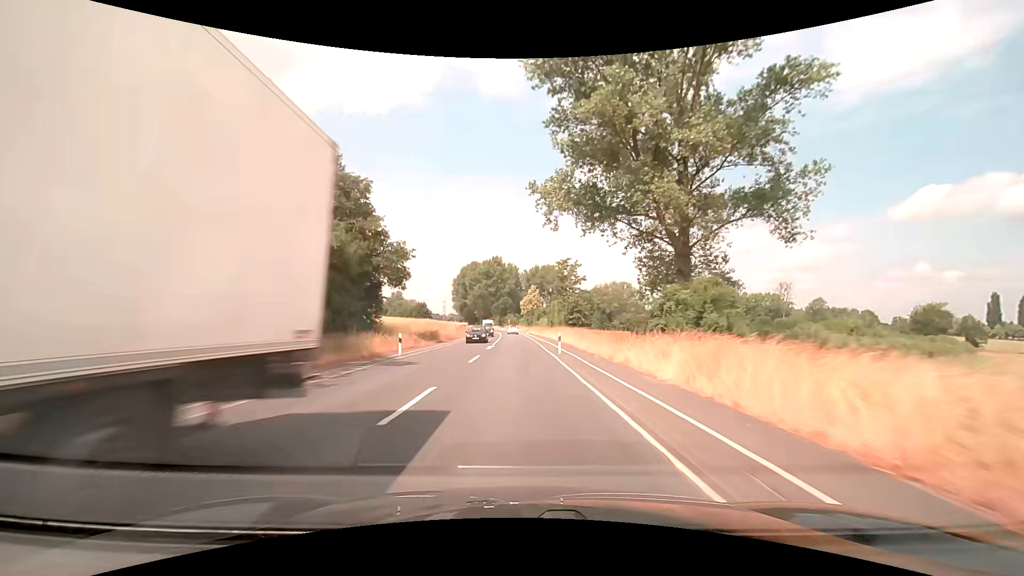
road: secondary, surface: asphalt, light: Day
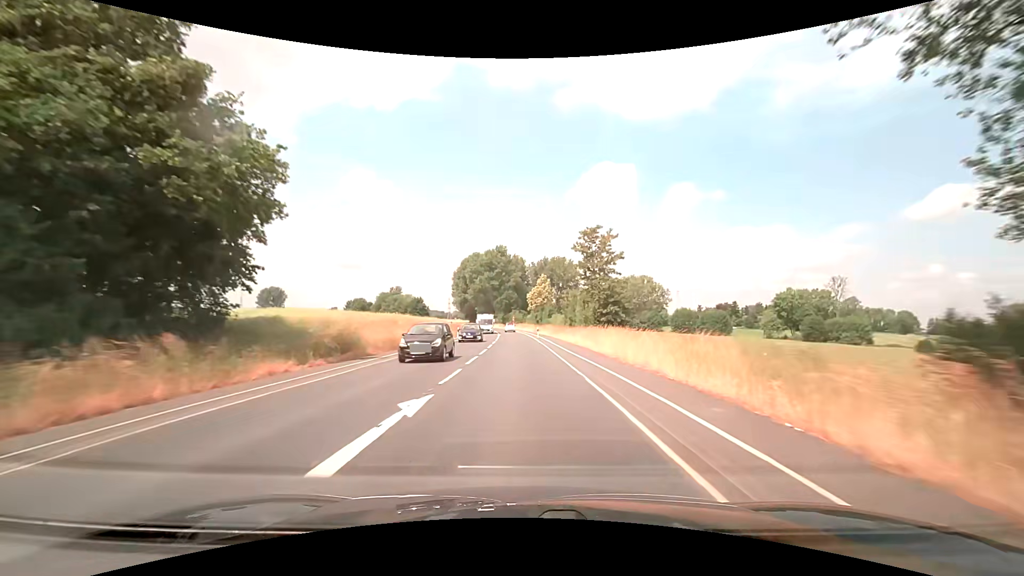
(-0.1, +25.7) m; -1°
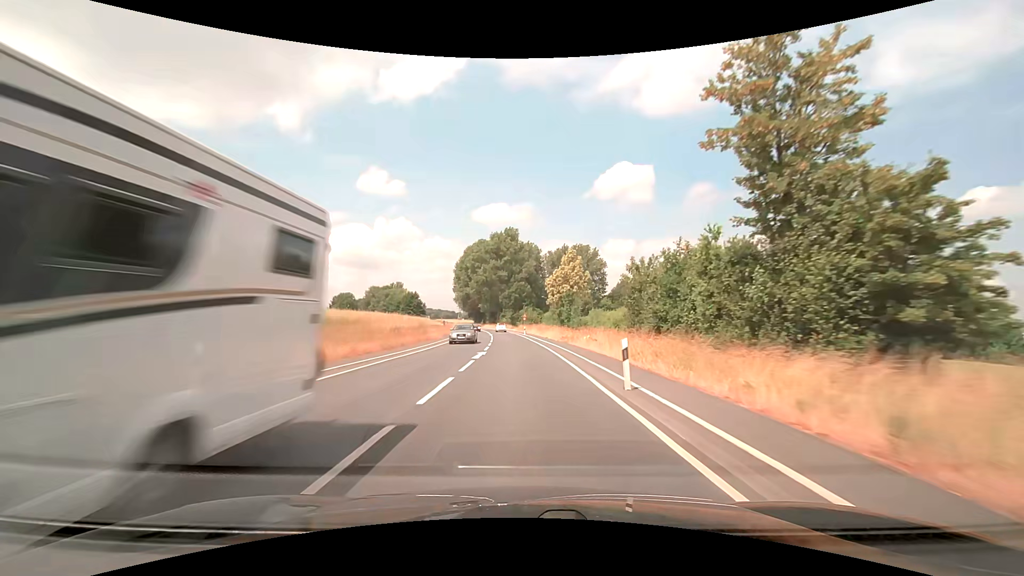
(-0.4, +38.5) m; -1°
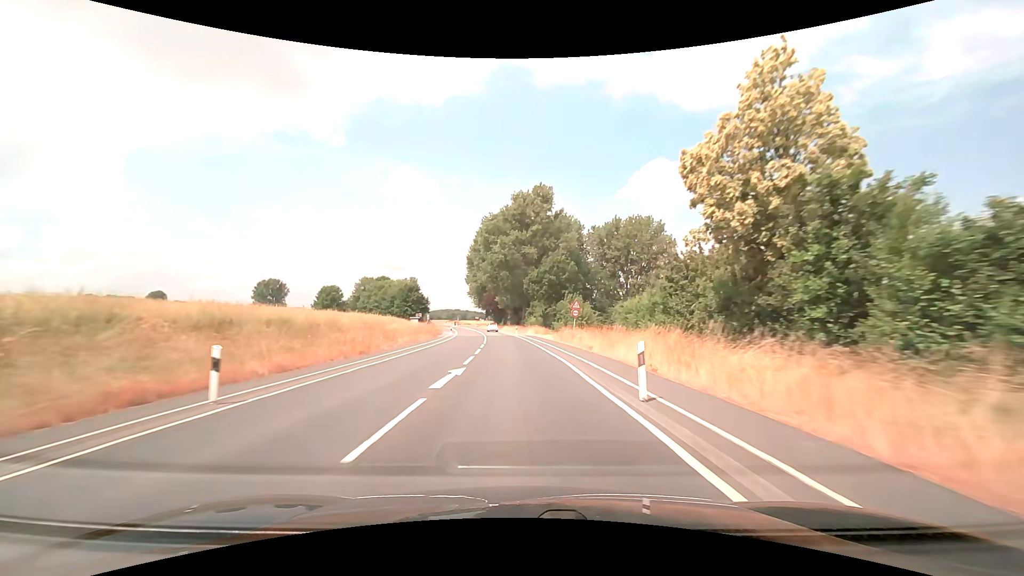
(-1.4, +51.3) m; -3°
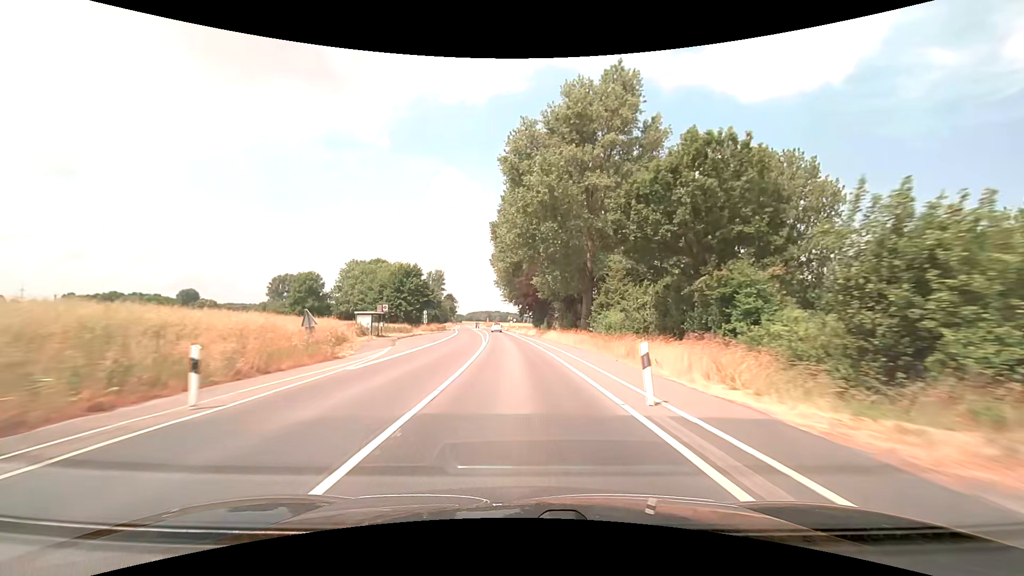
(-2.2, +51.2) m; -5°
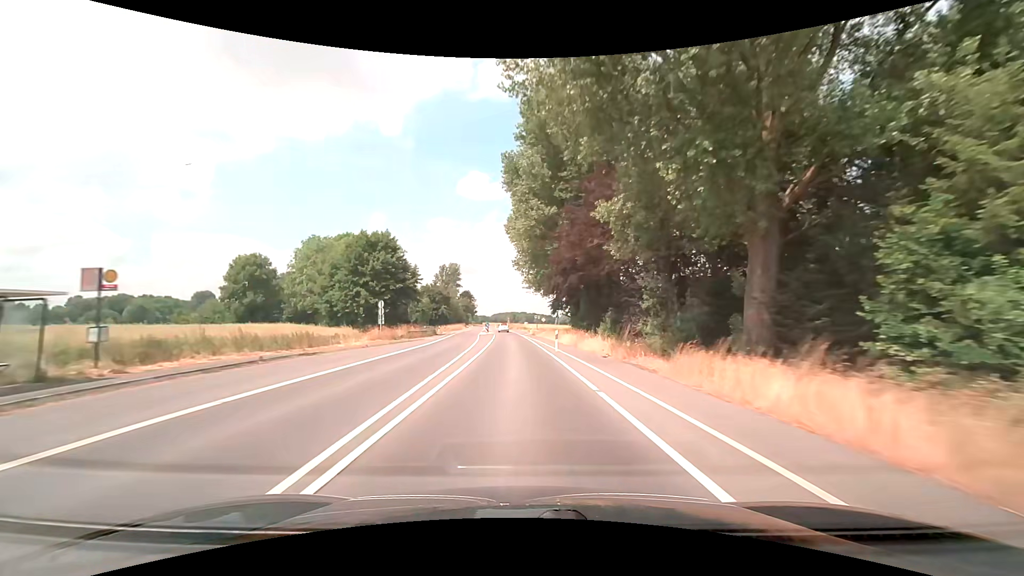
(-1.0, +38.5) m; -3°
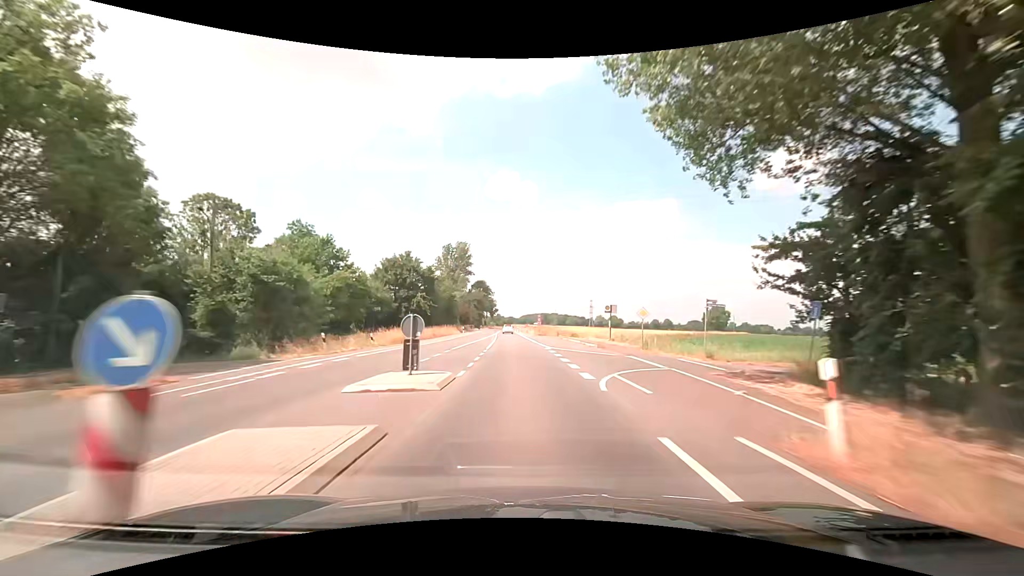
(-2.0, +64.1) m; -3°
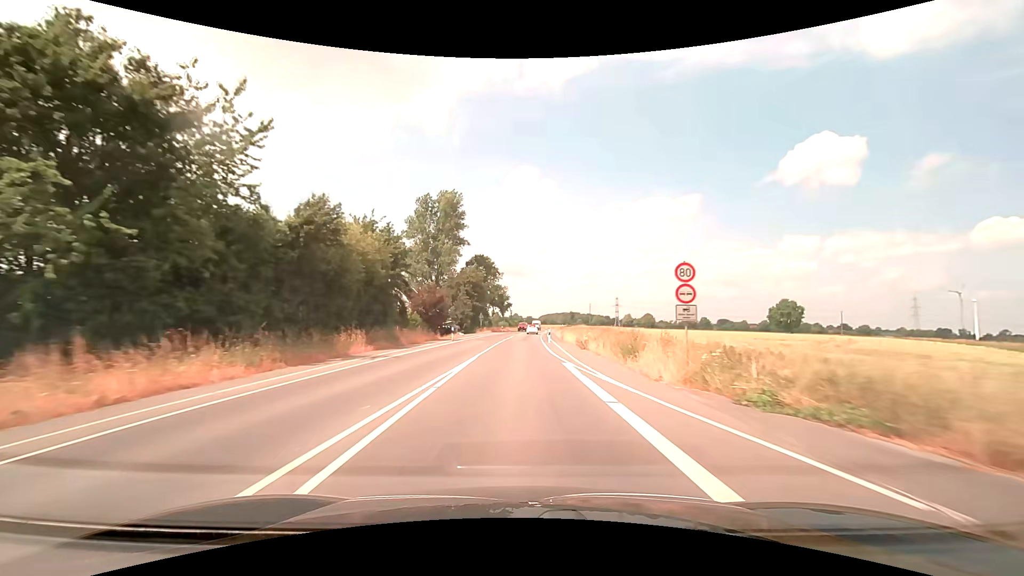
(-2.2, +64.1) m; -3°
(0, +10) (0, +20) (0, +30) (0, +40) (0, +50) (0, +60) (+1, +70) (+1, +80) (+2, +90) (+2, +100) m
